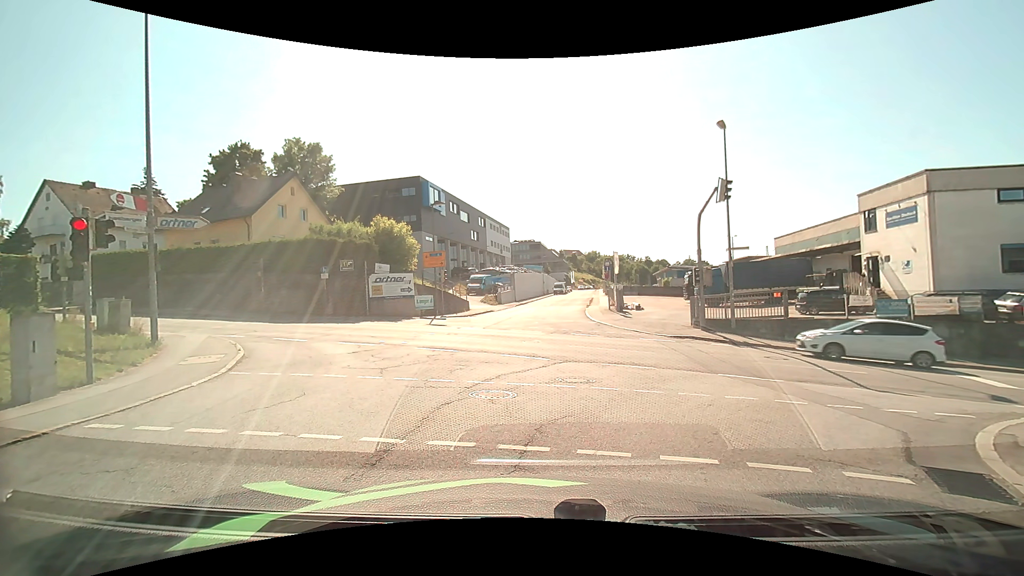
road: residential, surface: asphalt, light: Day
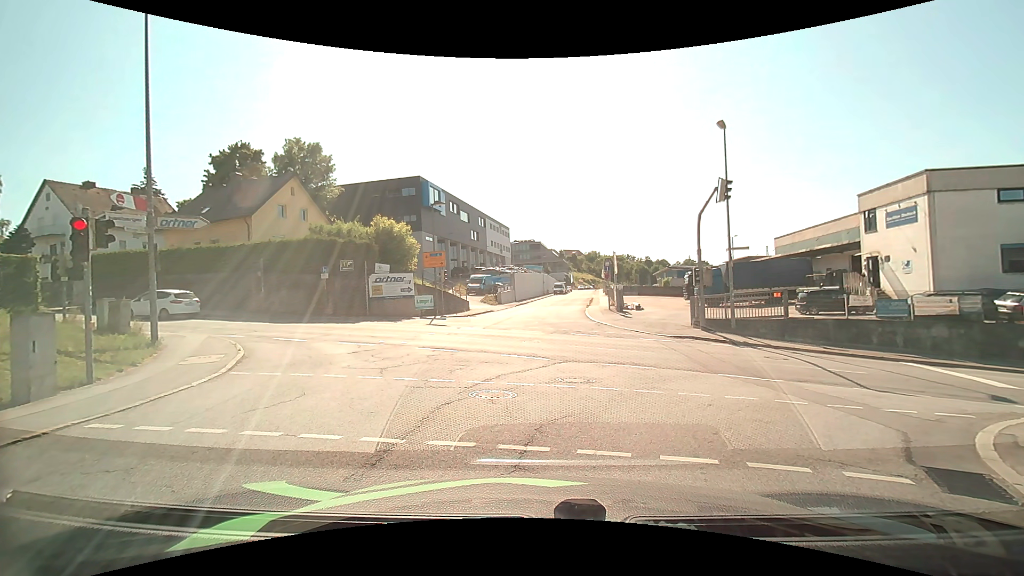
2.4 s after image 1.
(0.0, 0.0) m; 0°
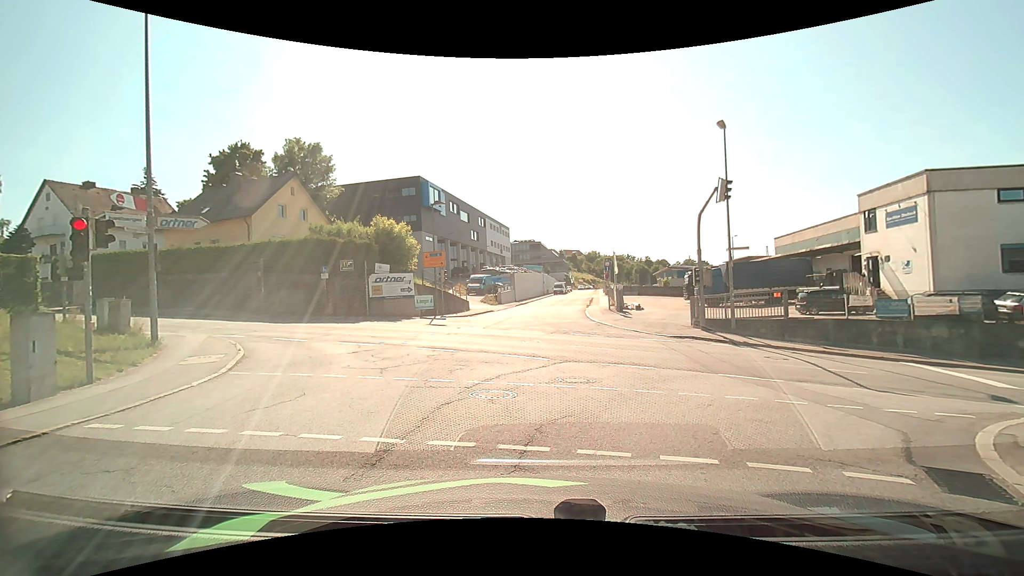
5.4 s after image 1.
(0.0, 0.0) m; 0°
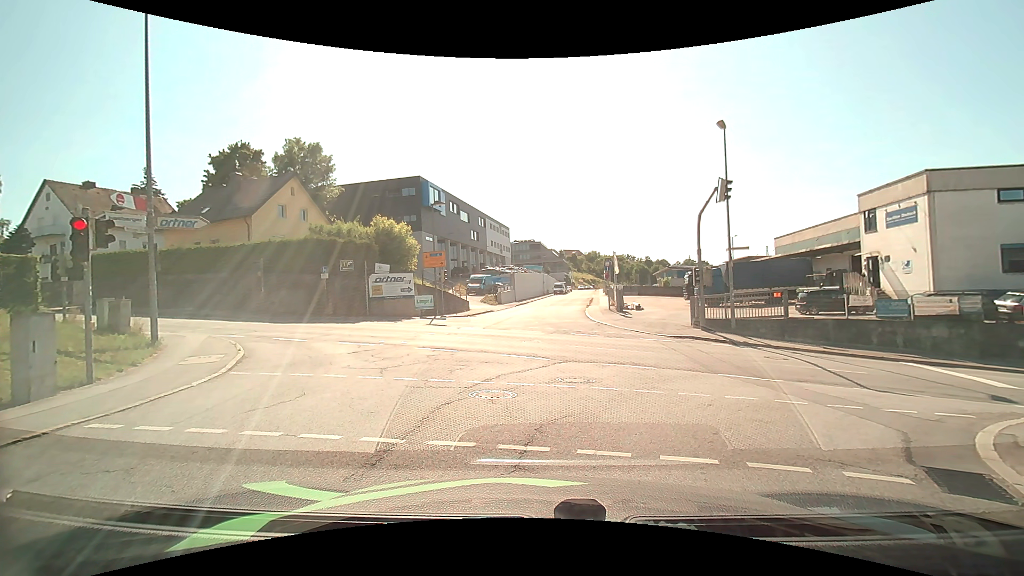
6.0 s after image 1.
(0.0, 0.0) m; 0°
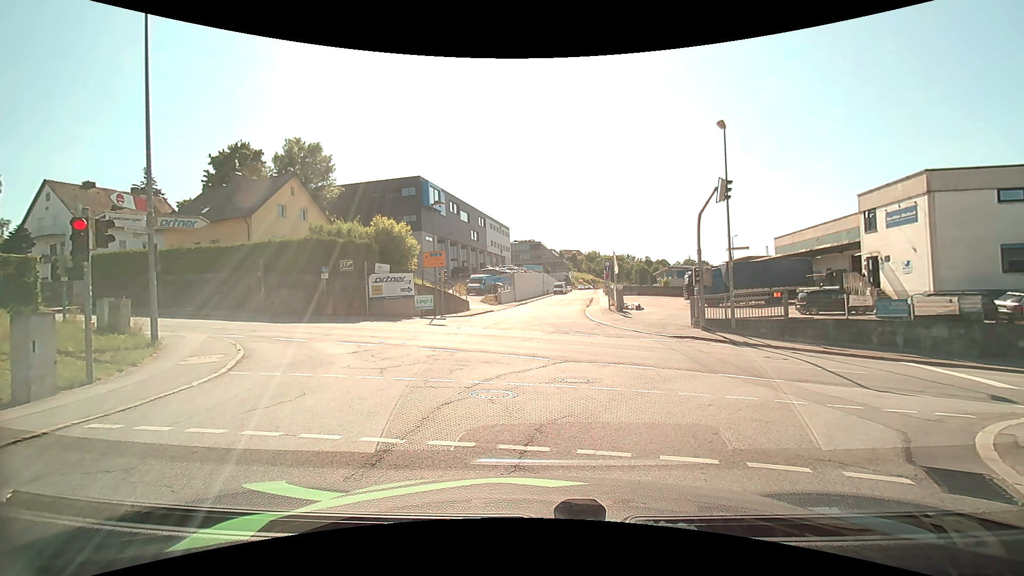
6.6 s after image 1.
(0.0, 0.0) m; 0°
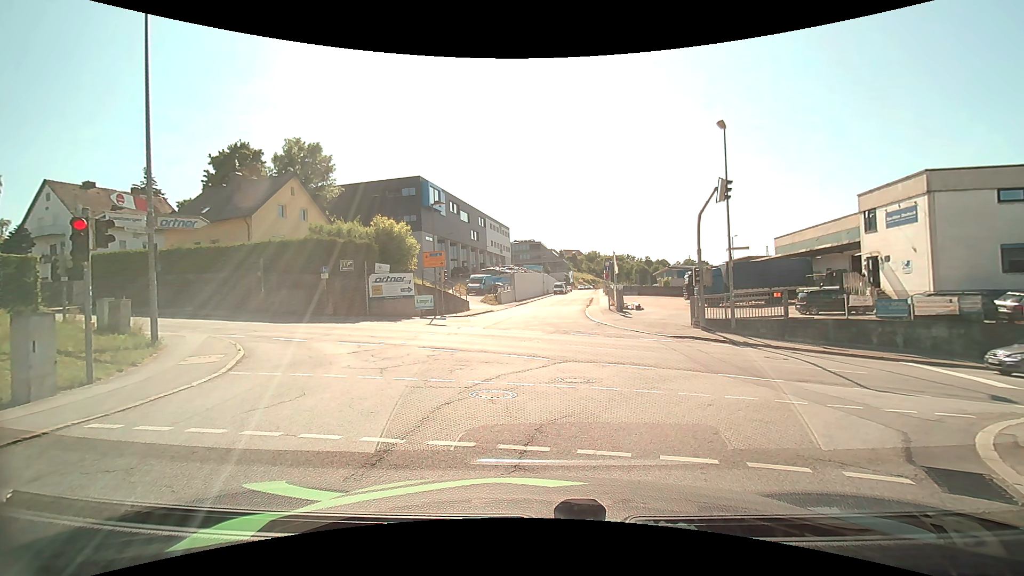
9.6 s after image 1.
(0.0, 0.0) m; 0°
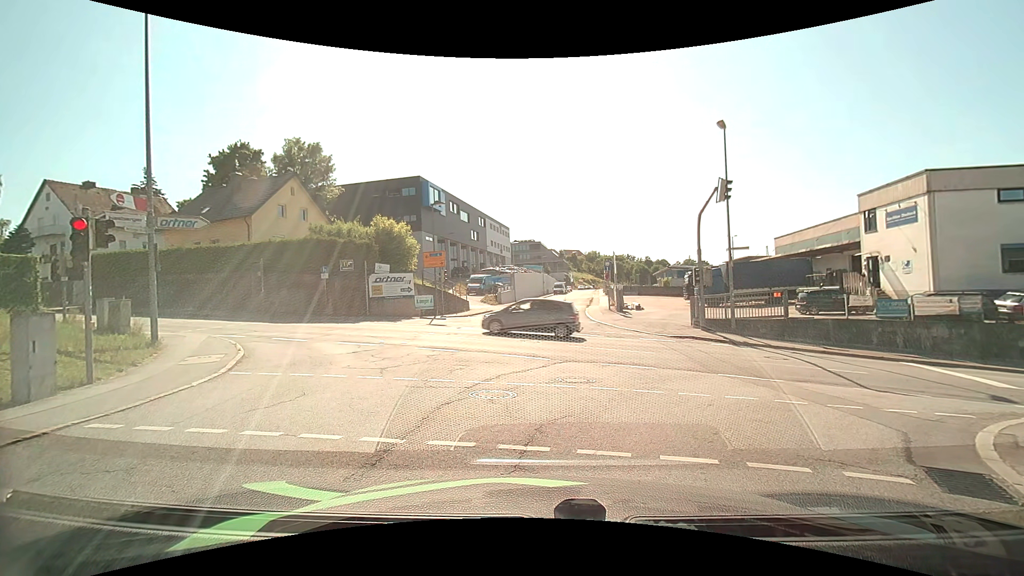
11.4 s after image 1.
(0.0, 0.0) m; 0°
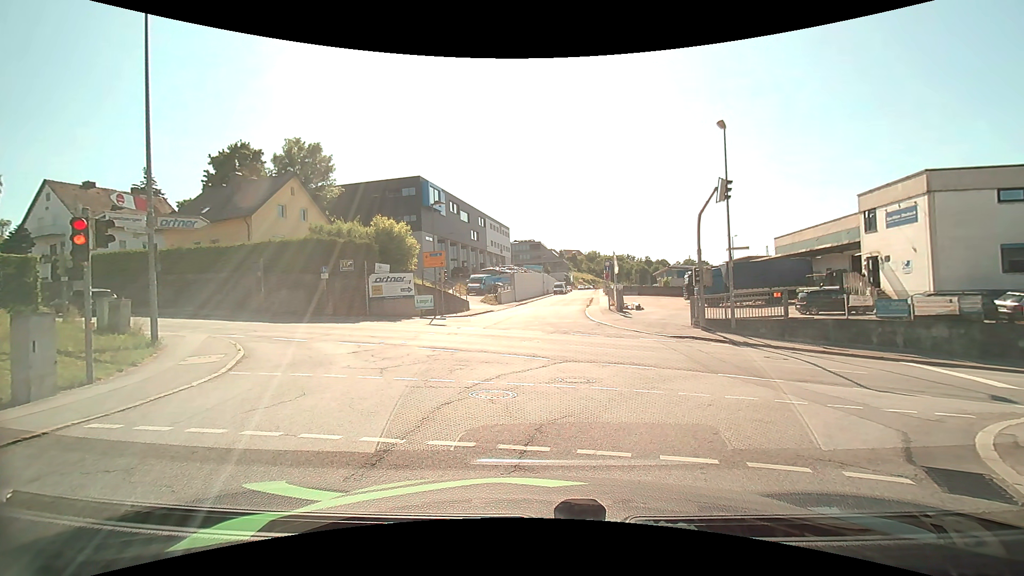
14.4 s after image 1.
(0.0, 0.0) m; 0°
(0, +10) (-3, +19) (-11, +26) (-20, +29) (-30, +32) (-39, +34) (-49, +37) (-59, +40) (-68, +43) (-78, +46) m
